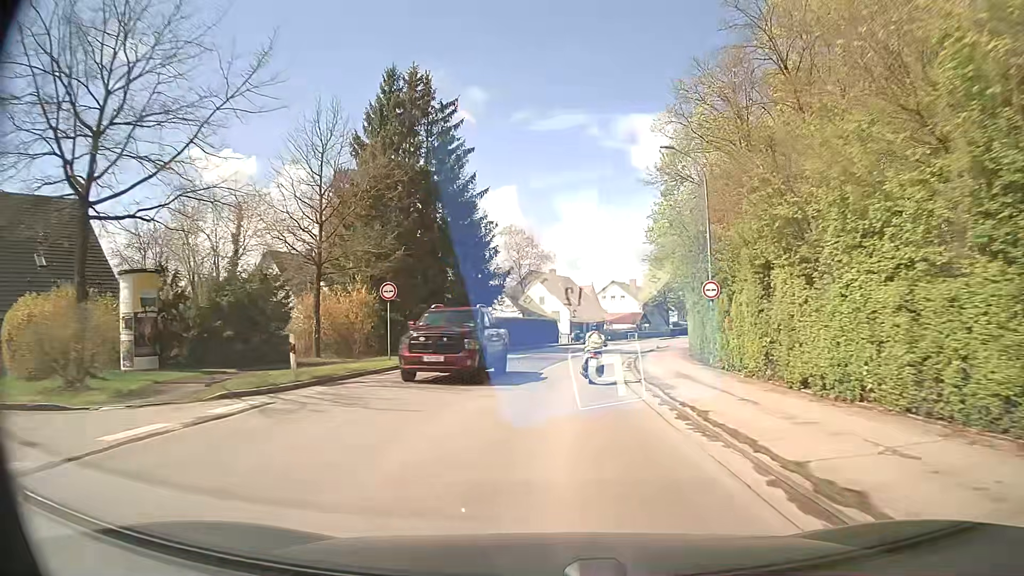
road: secondary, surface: asphalt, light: Day
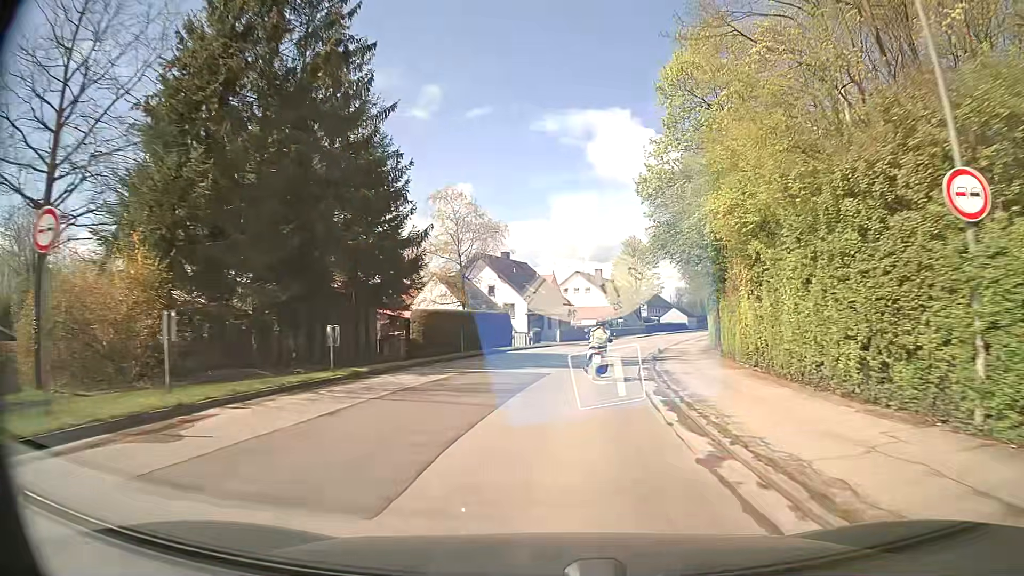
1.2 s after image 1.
(+0.5, +16.6) m; +3°
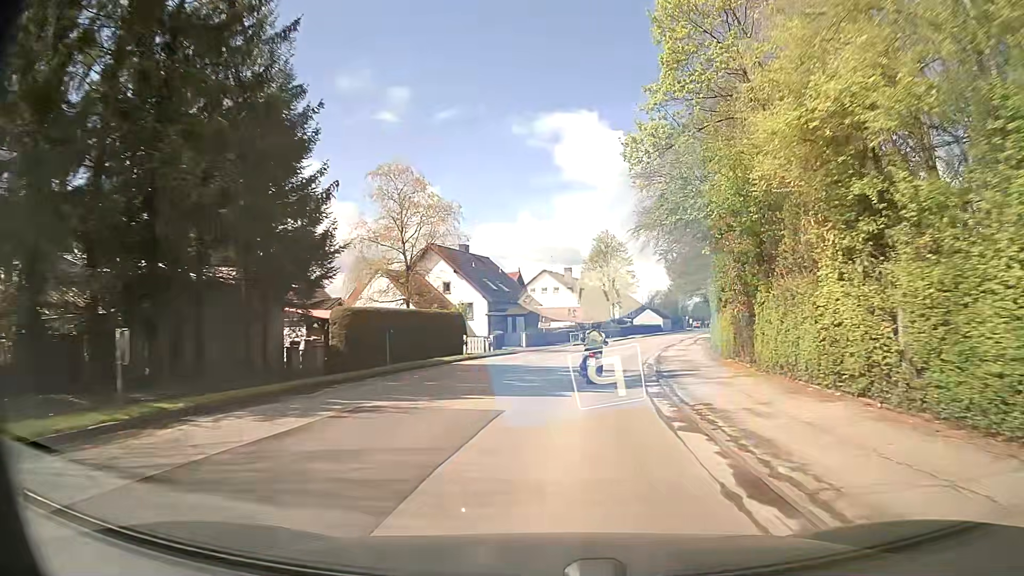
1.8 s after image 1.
(+0.2, +8.3) m; +3°
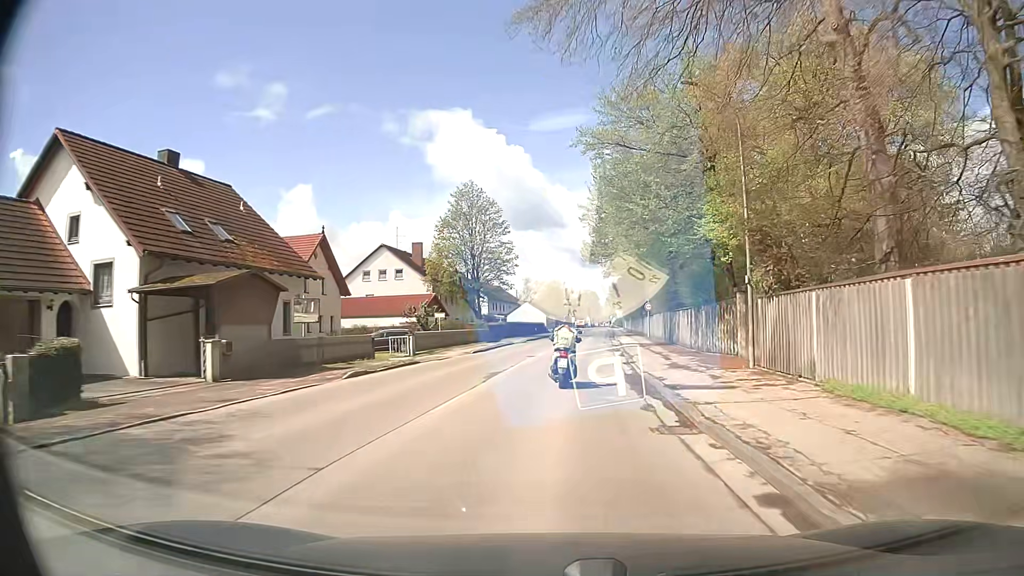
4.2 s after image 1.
(+3.3, +33.2) m; +11°
(0, +10) (+1, +20) (+1, +30) (+2, +40) (+3, +50) (+4, +60) (+5, +70) (+5, +80) (+6, +90) (+7, +100) m
